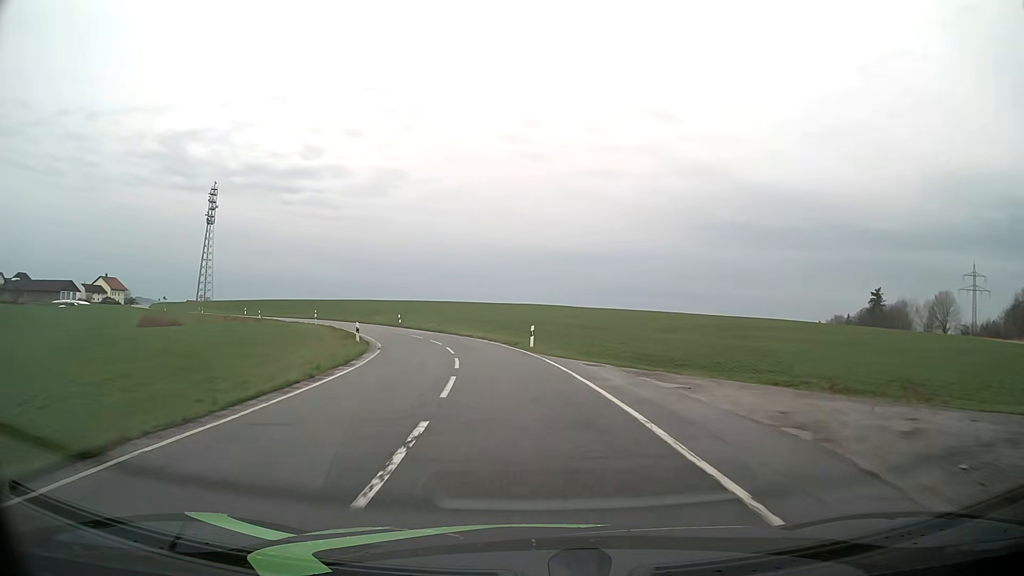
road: tertiary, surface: asphalt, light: Day
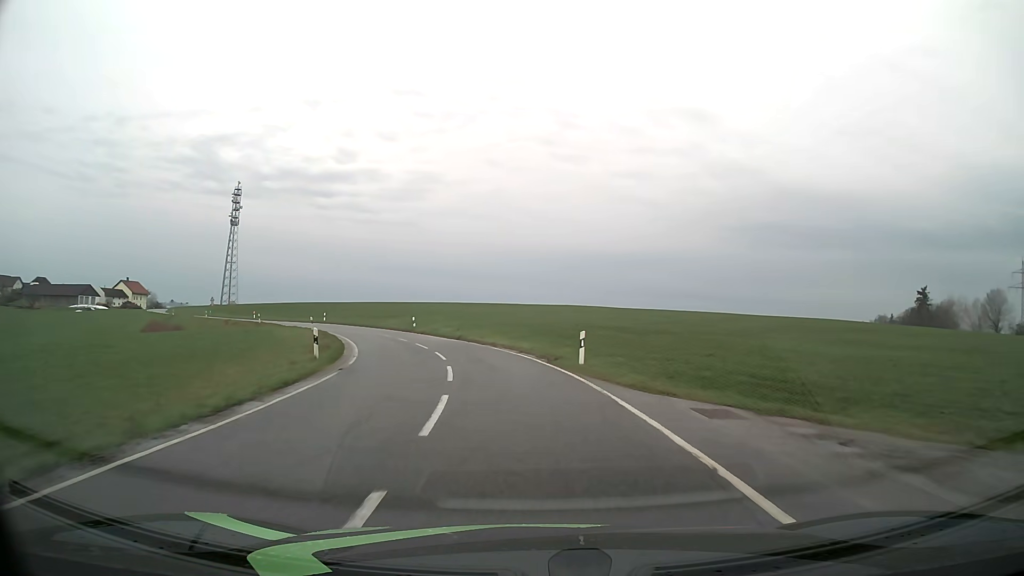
(-0.3, +10.4) m; -3°
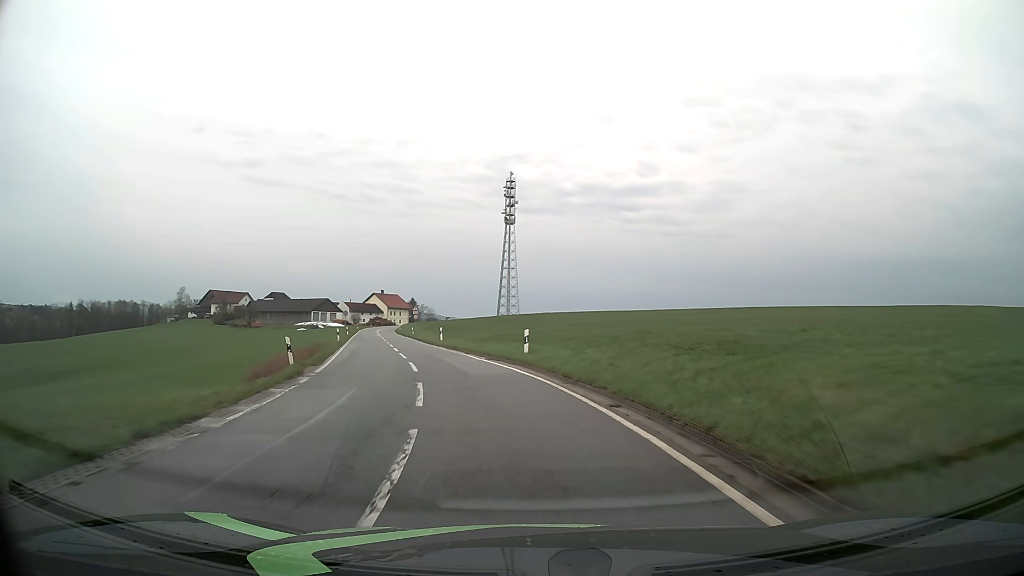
(-10.9, +48.1) m; -27°
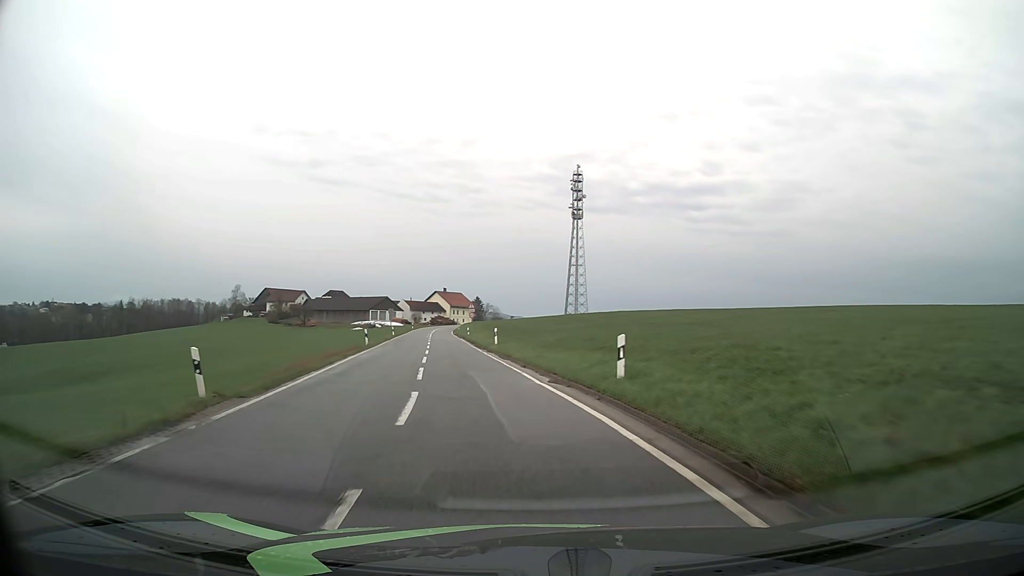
(-0.5, +9.6) m; -6°
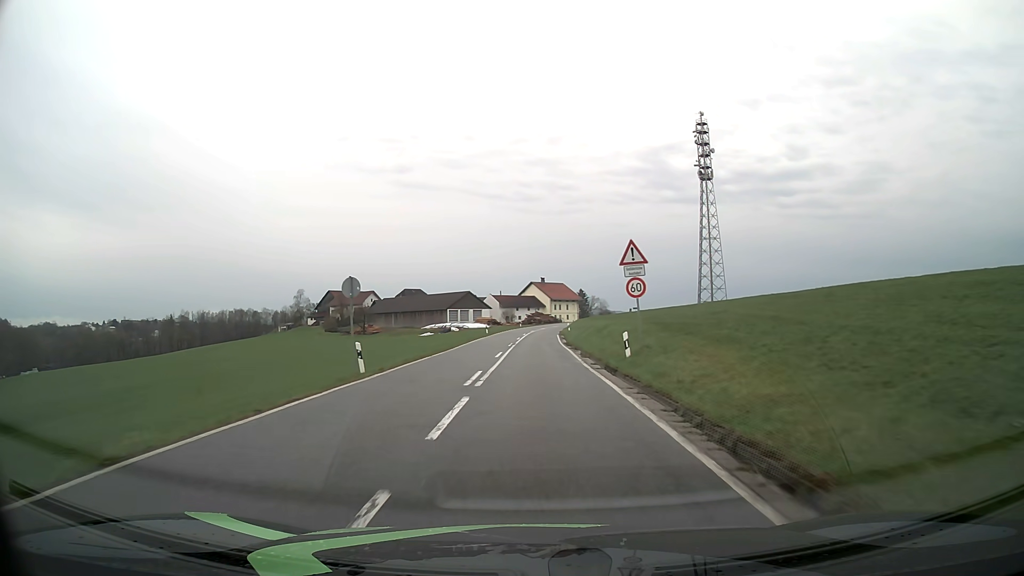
(-6.1, +47.5) m; -9°
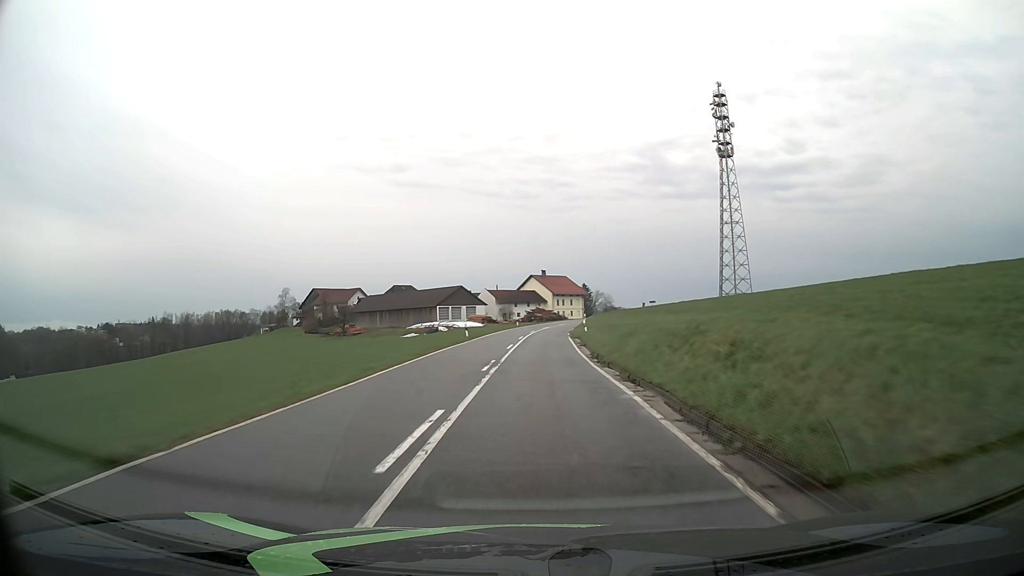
(0.0, +19.2) m; 0°
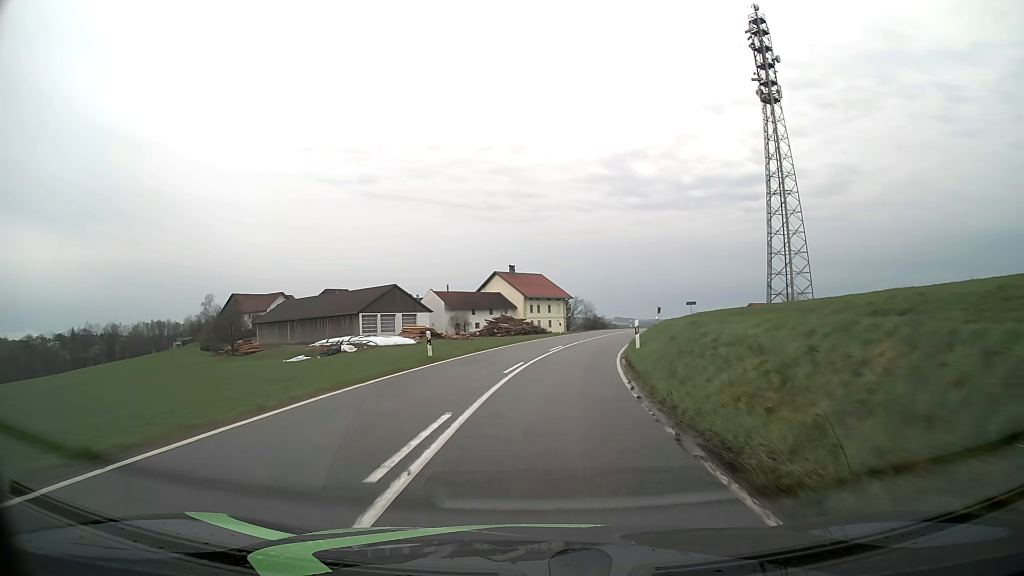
(+0.6, +46.3) m; +2°
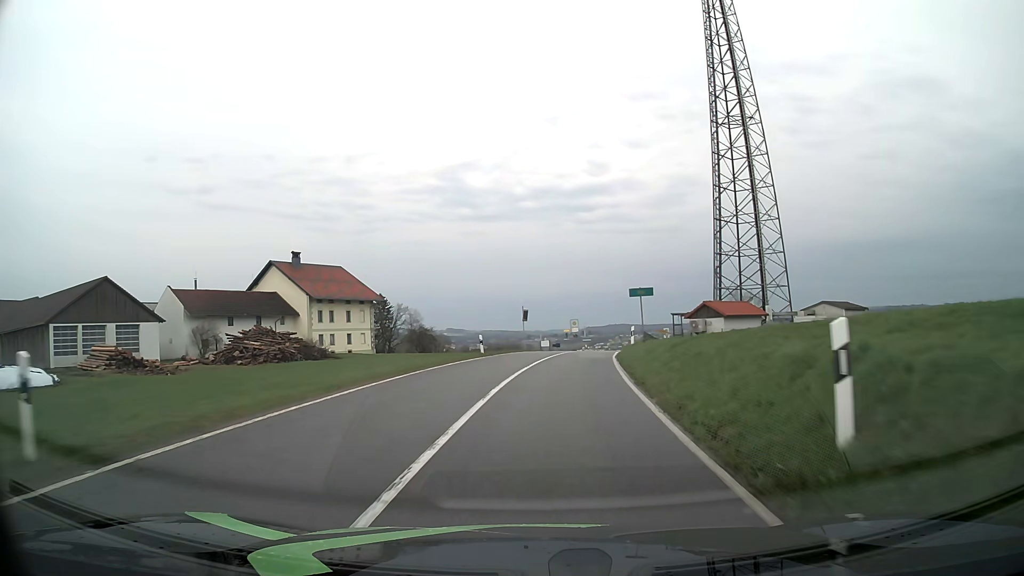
(+5.1, +43.6) m; +14°
(0, +10) (+1, +20) (+2, +30) (+3, +40) (+5, +50) (+7, +59) (+9, +69) (+12, +79) (+14, +89) (+17, +98) m
